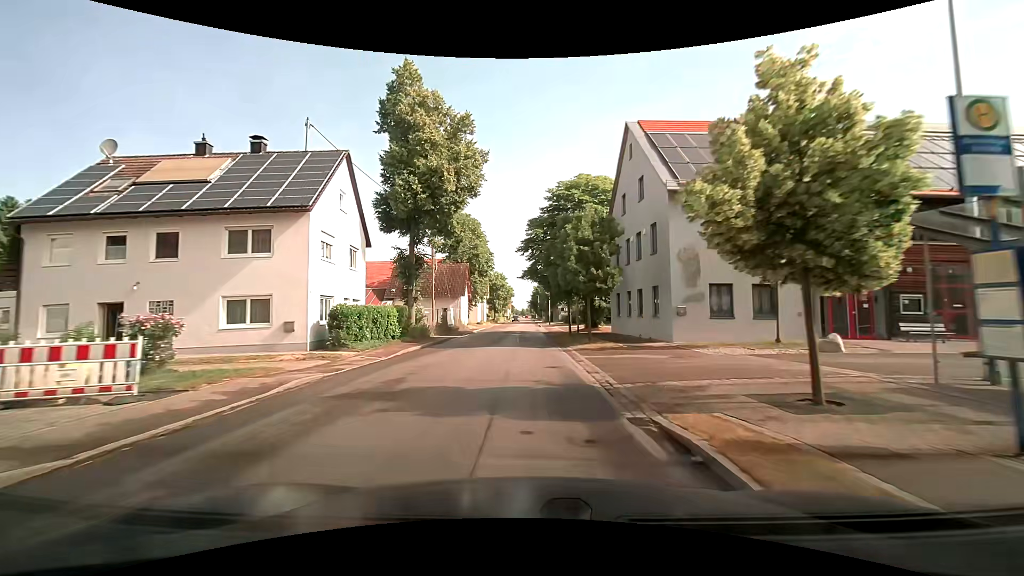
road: tertiary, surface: asphalt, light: Day
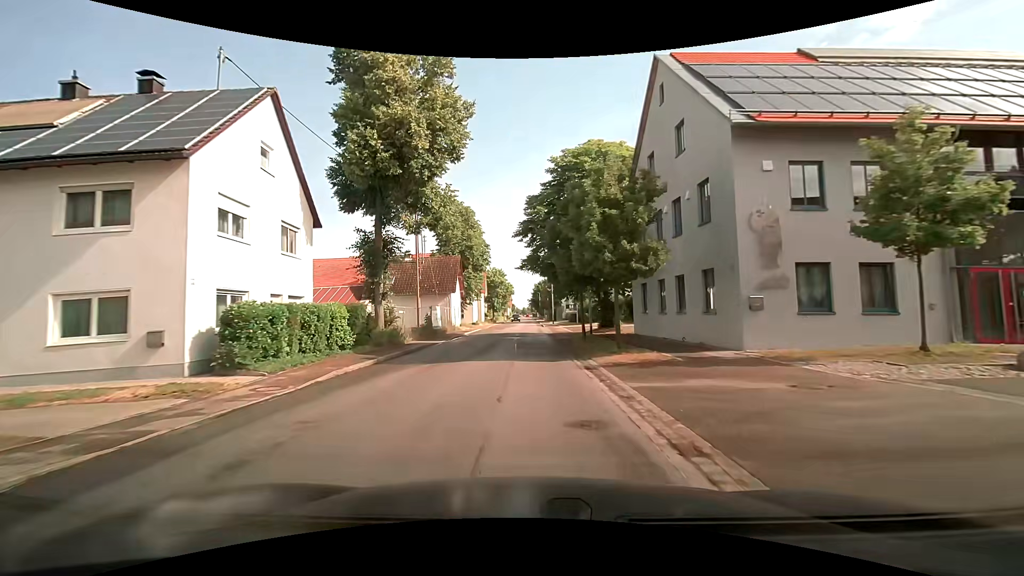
(0.0, +7.1) m; 0°
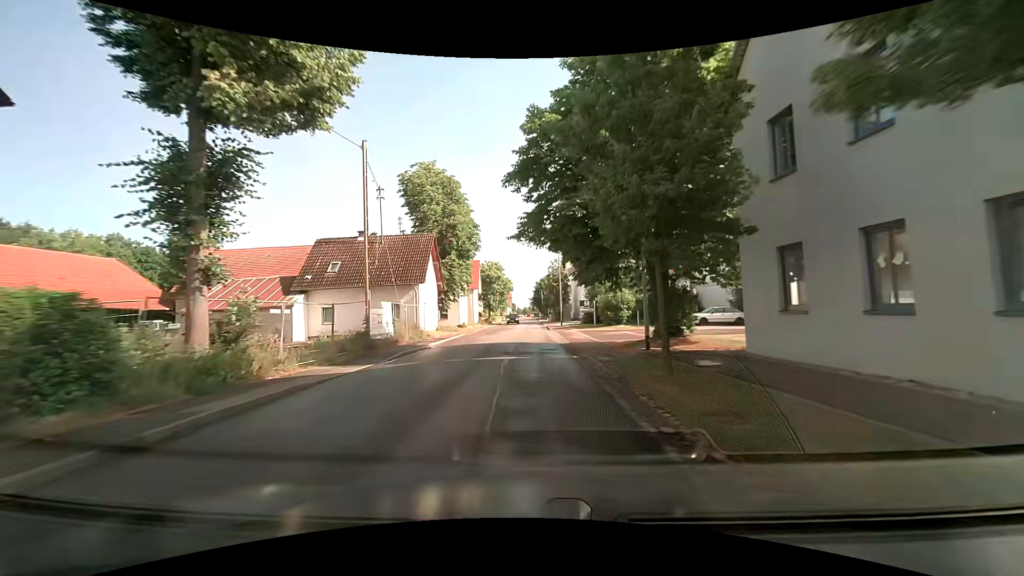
(0.0, +13.8) m; 0°
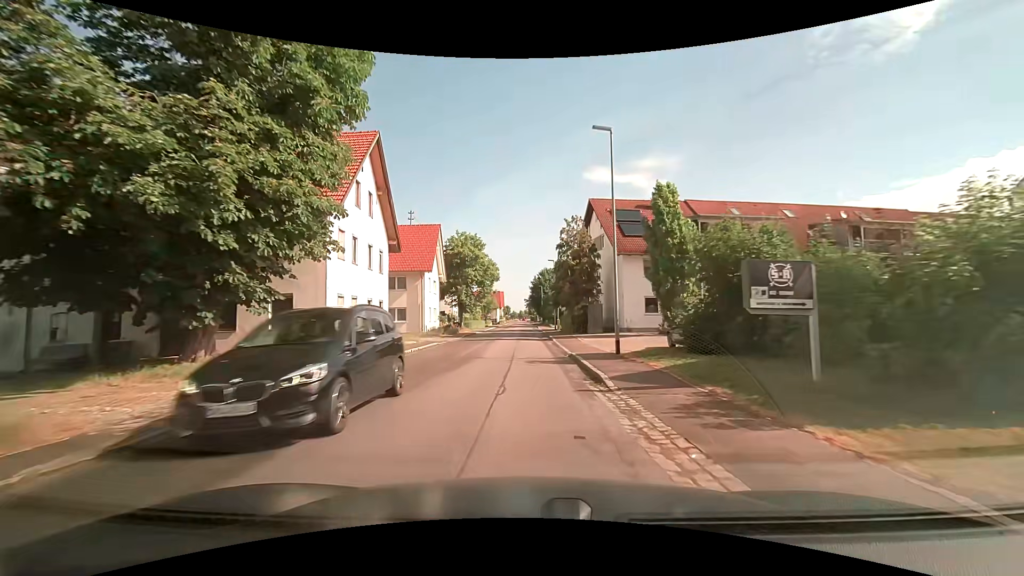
(-0.4, +33.2) m; -1°
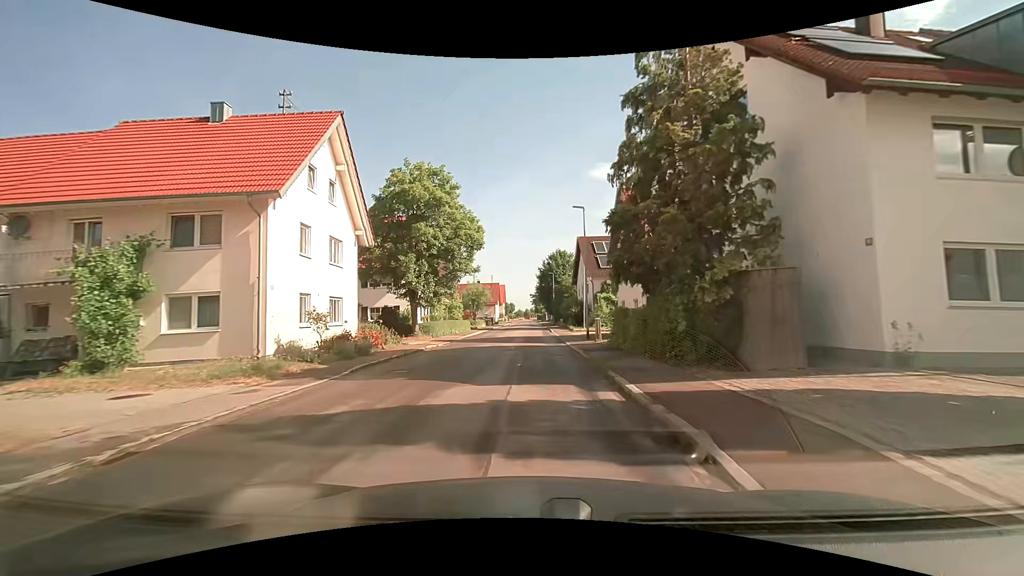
(+0.2, +25.7) m; 0°
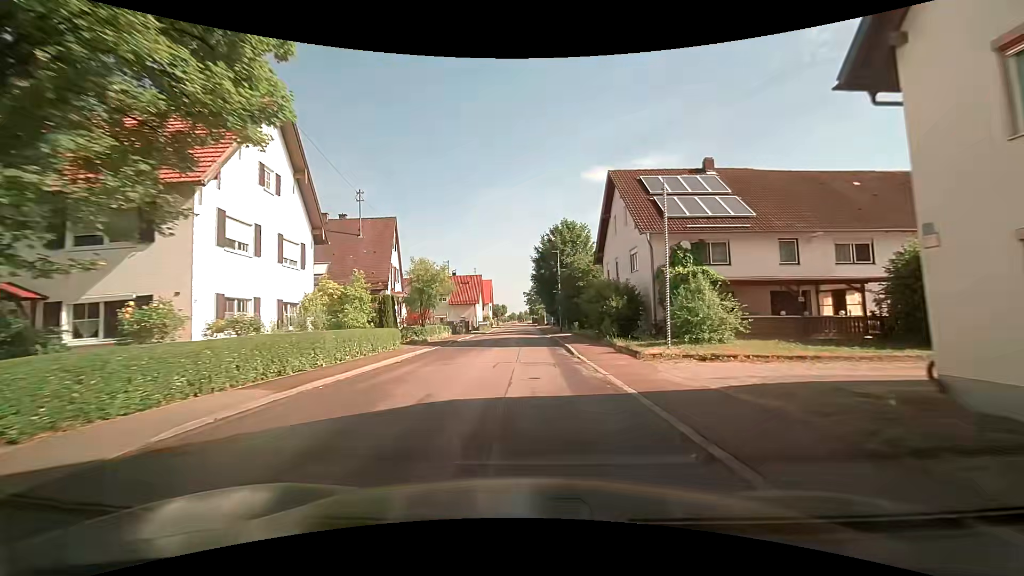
(-0.1, +26.3) m; +1°
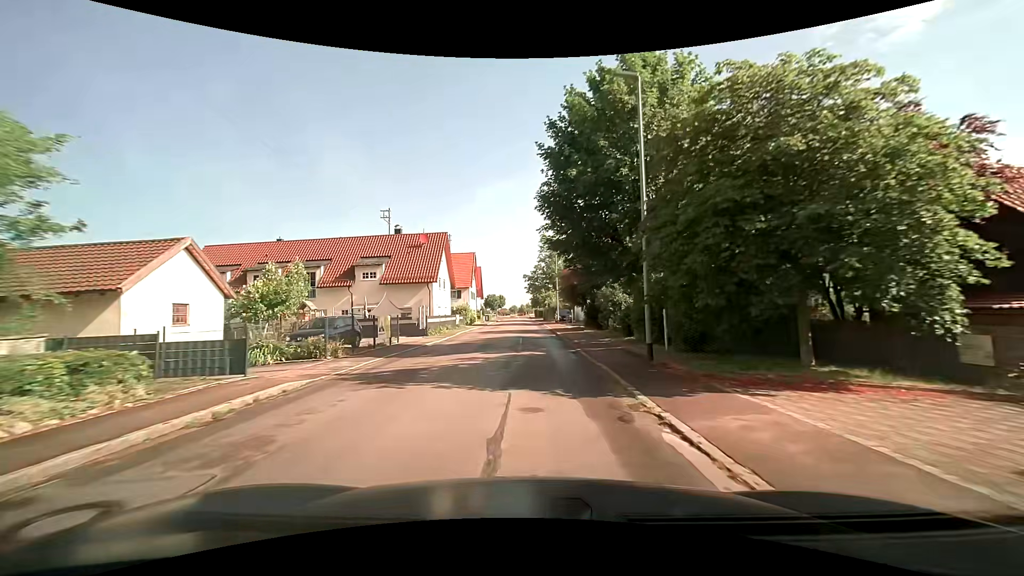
(-0.2, +34.2) m; -1°
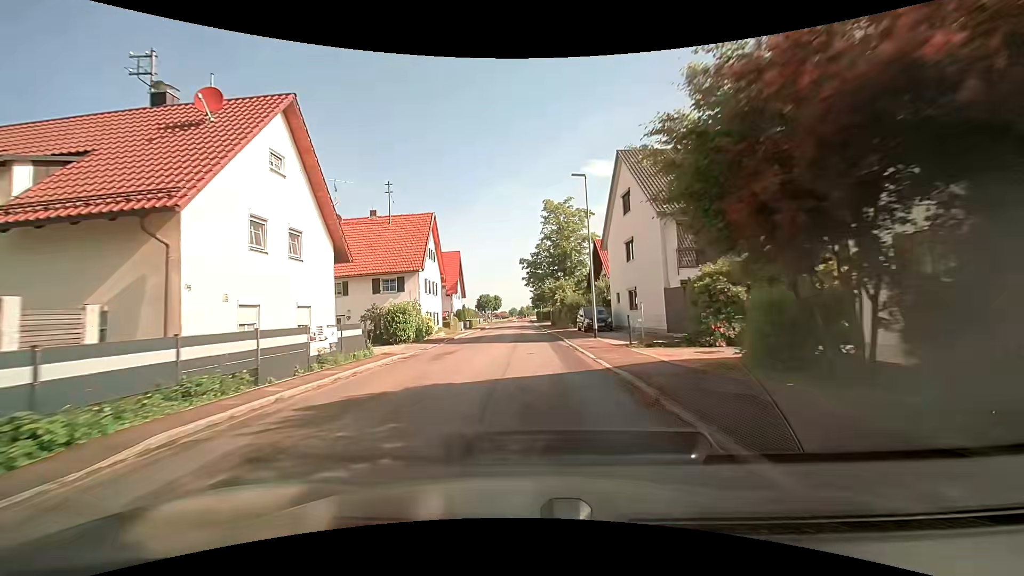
(0.0, +28.1) m; 0°
(0, +10) (0, +20) (0, +30) (0, +40) (0, +50) (-1, +60) (-1, +70) (-1, +80) (-1, +90) (-1, +100) m
